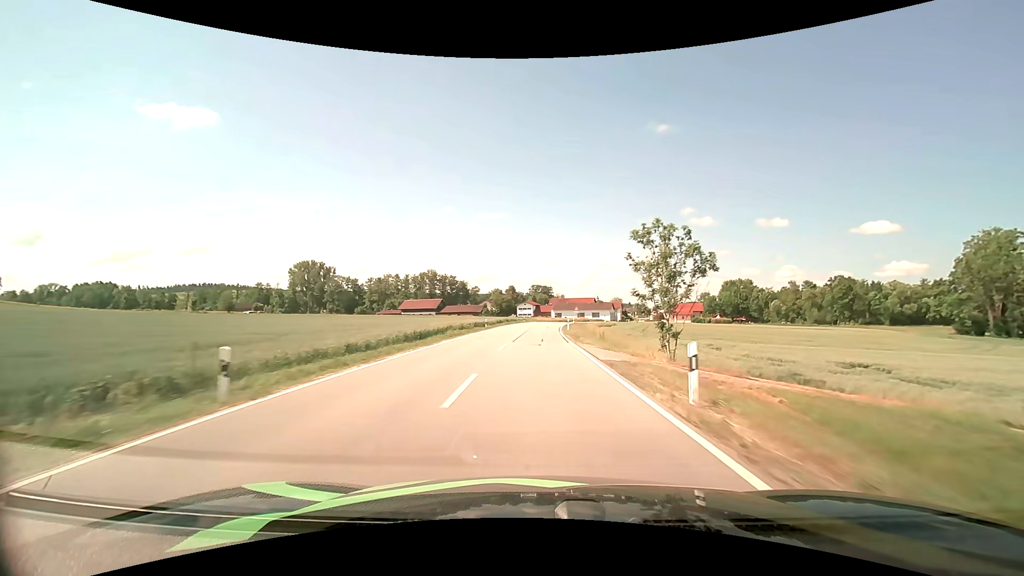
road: secondary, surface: asphalt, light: Day
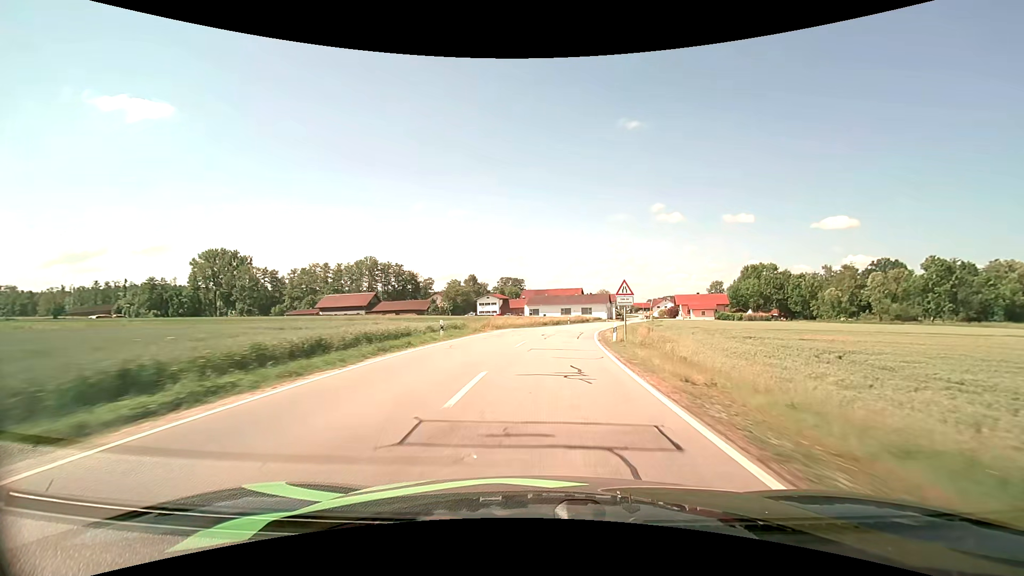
(+0.7, +57.9) m; +3°
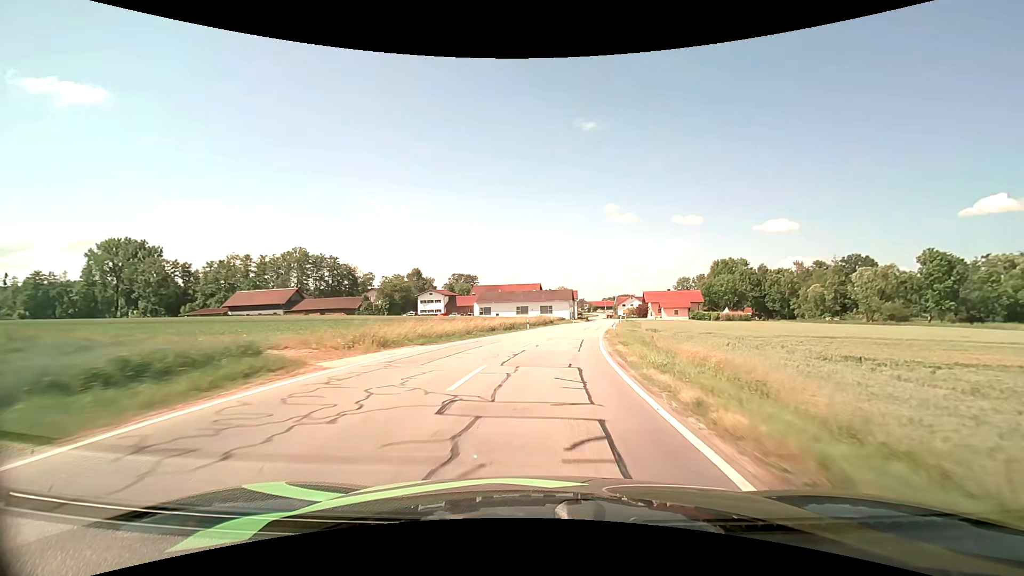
(+0.7, +21.6) m; +5°
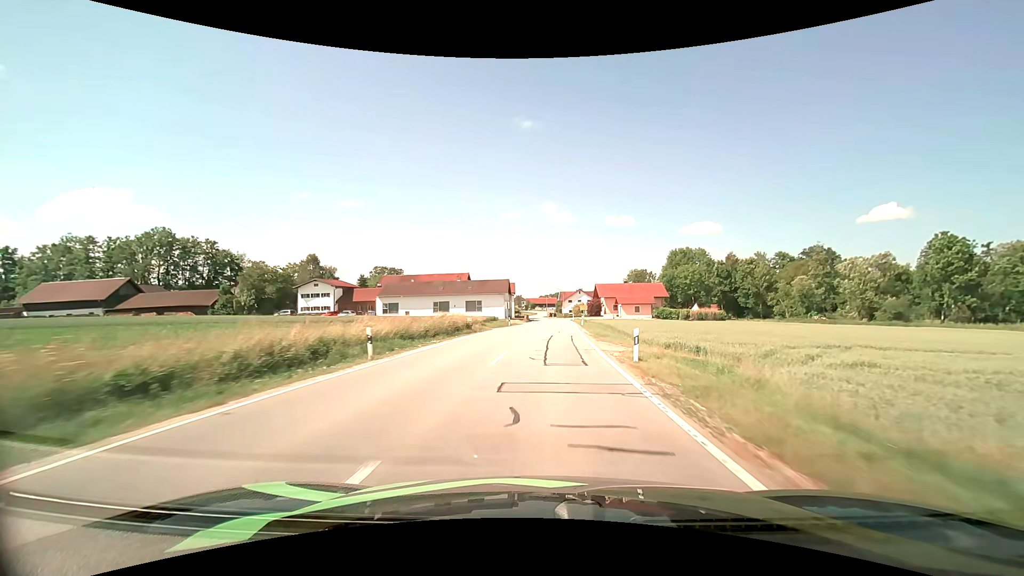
(+2.1, +30.9) m; +7°
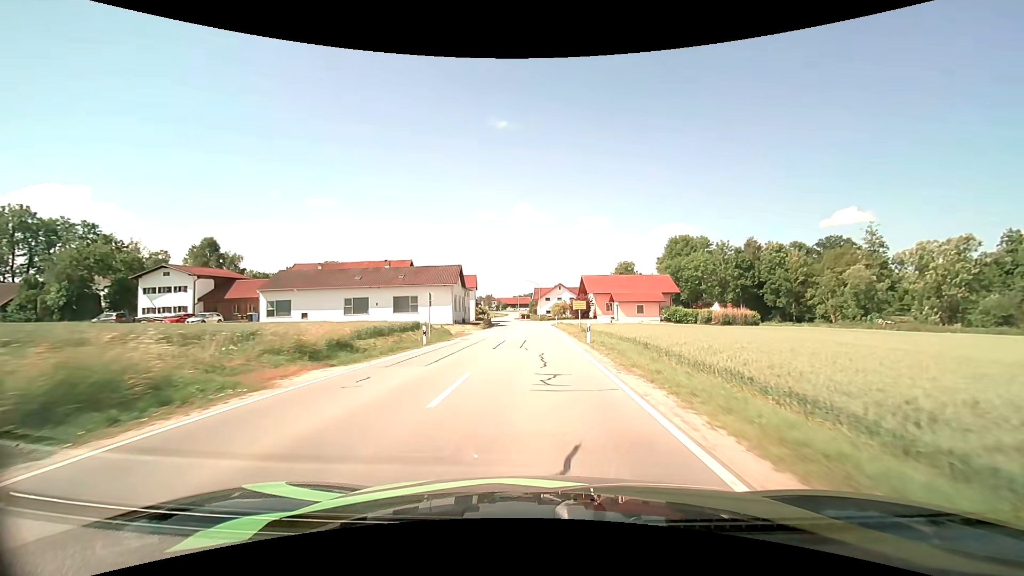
(+1.1, +29.7) m; +3°
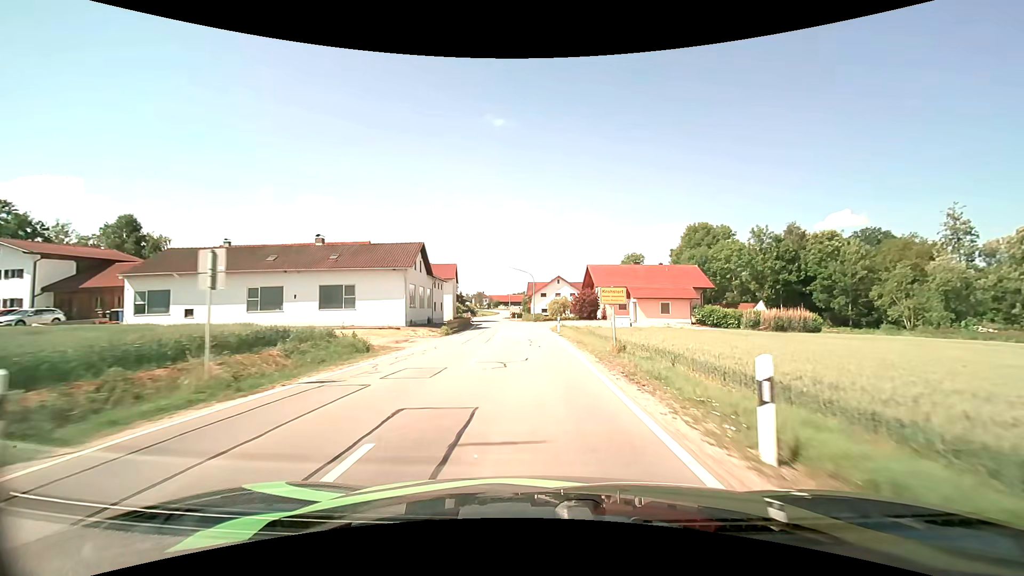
(+0.1, +18.5) m; 0°
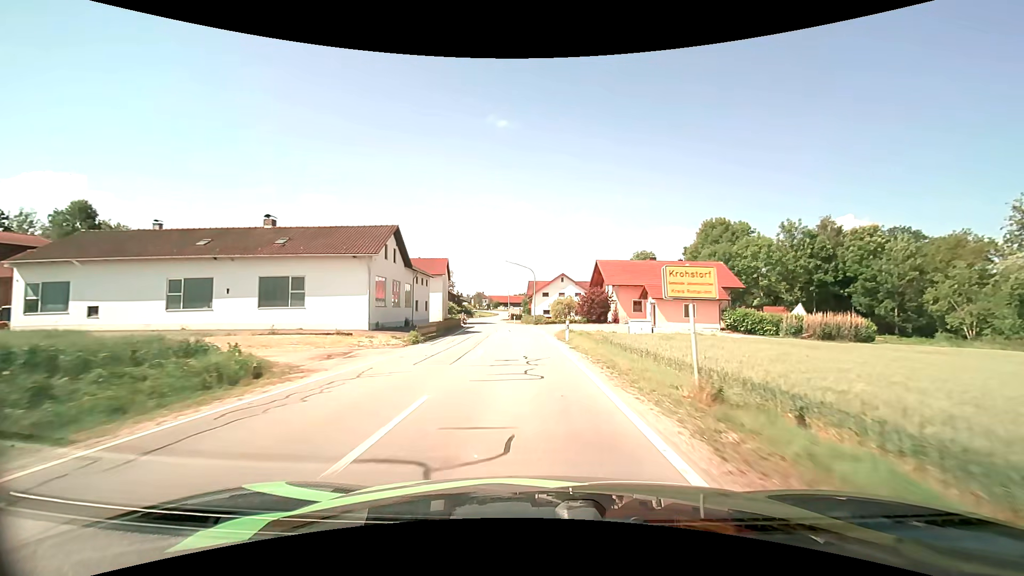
(0.0, +9.0) m; 0°
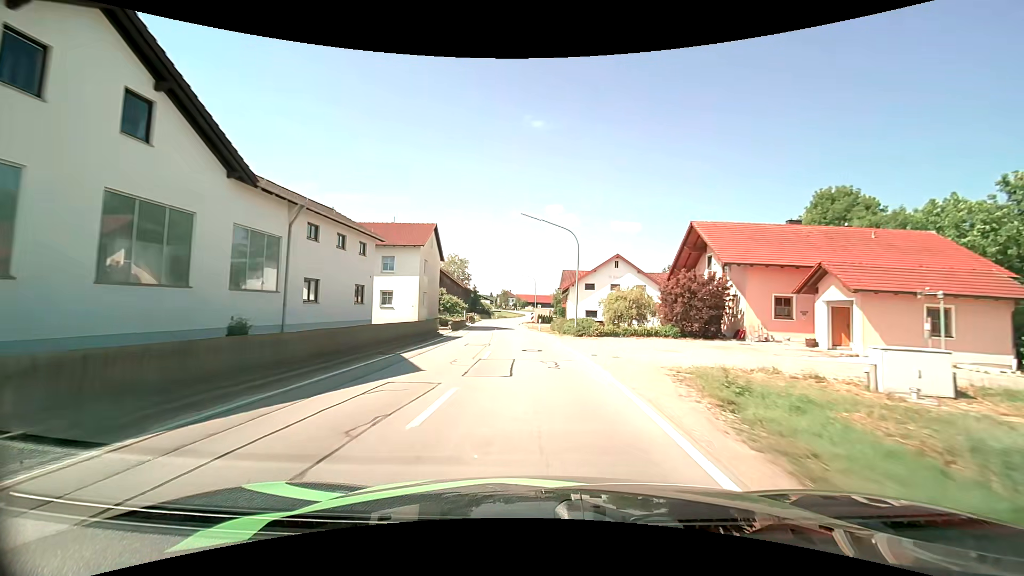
(-0.7, +27.1) m; -3°
(0, +10) (0, +20) (-1, +30) (-2, +40) (-3, +50) (-3, +60) (-4, +70) (-4, +80) (-3, +90) (-3, +100) m
